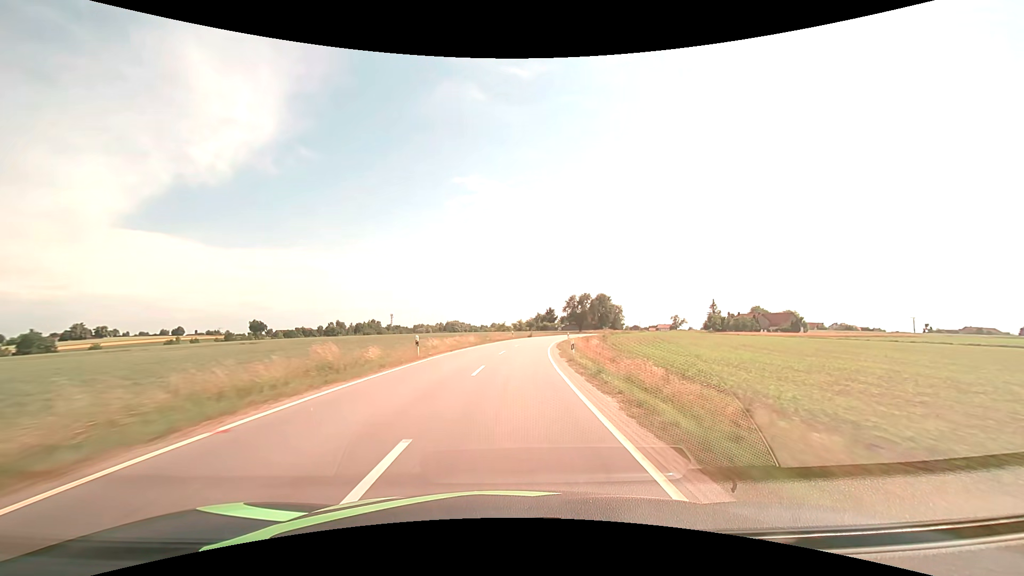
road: tertiary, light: Day
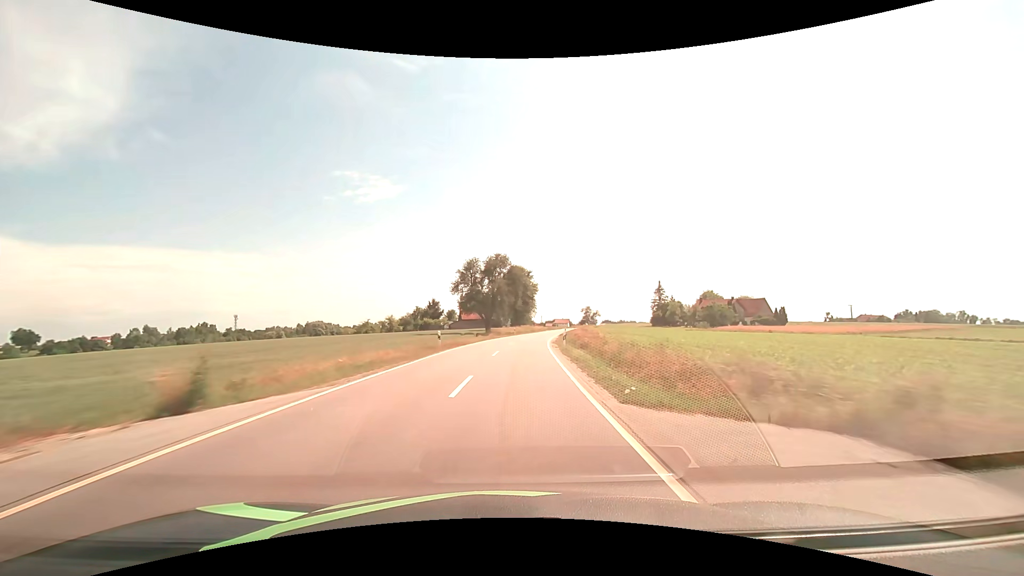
(+8.1, +76.9) m; +13°
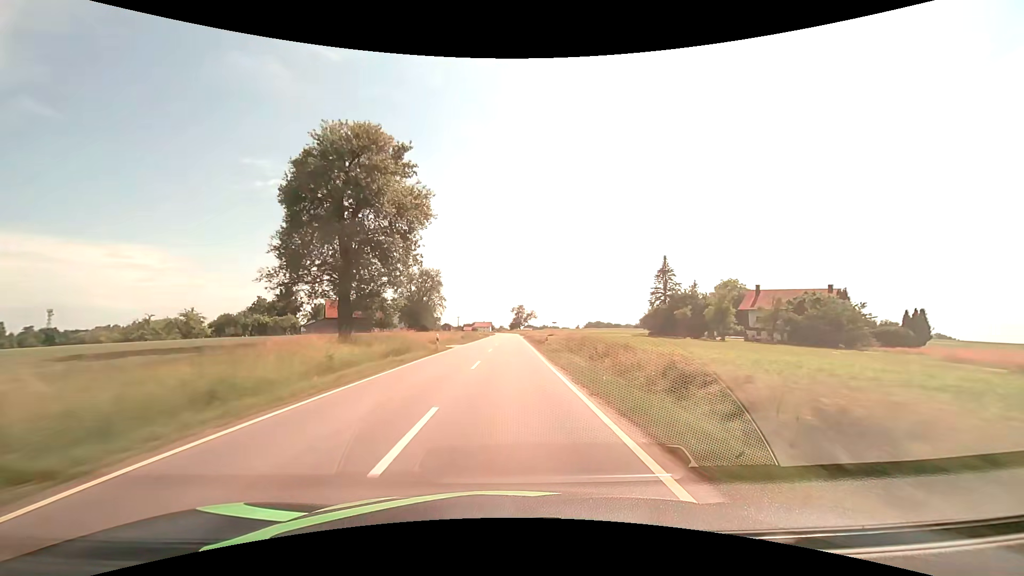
(+6.8, +77.1) m; +9°
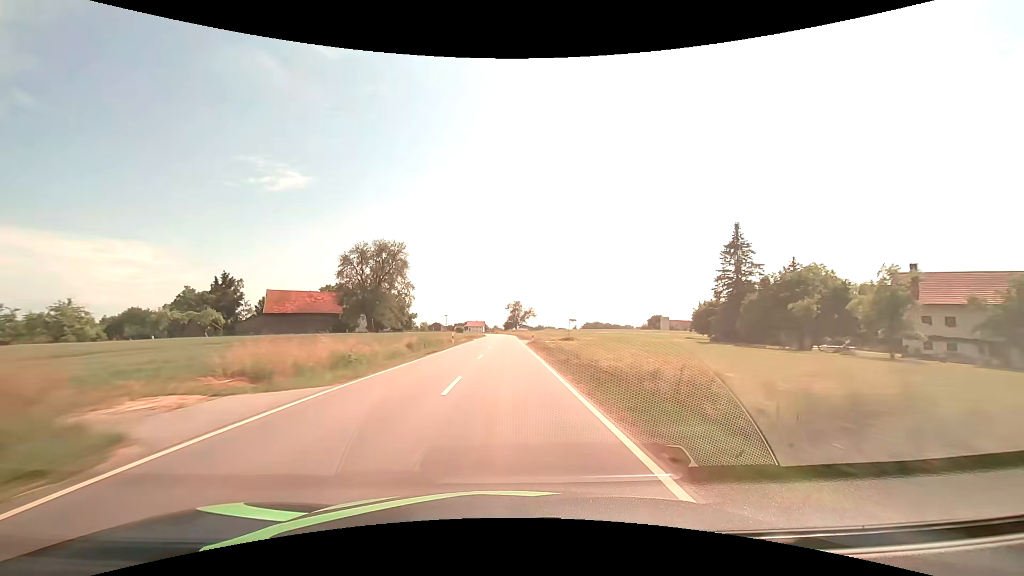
(+0.2, +31.0) m; +1°
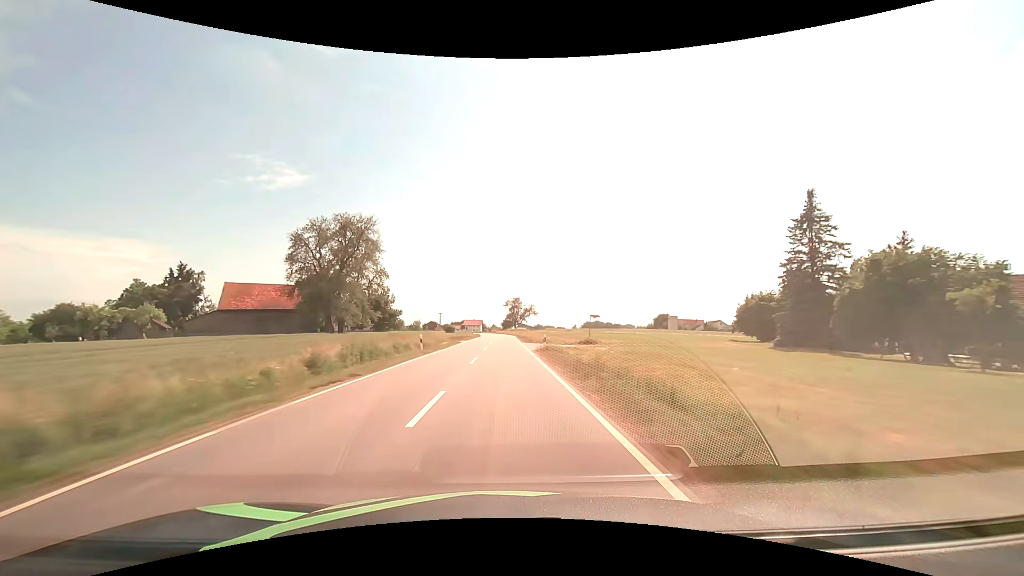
(0.0, +15.5) m; 0°
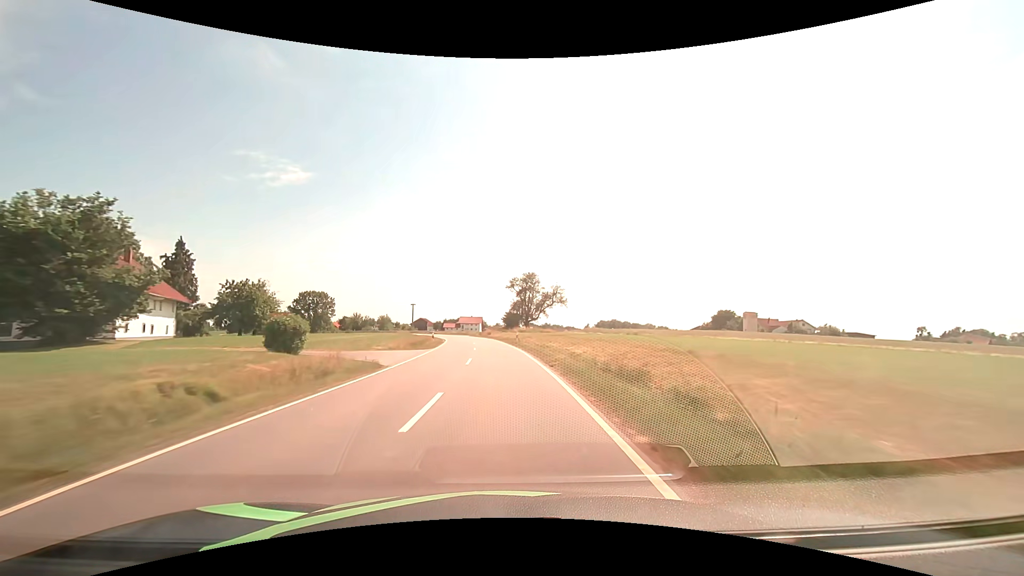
(-0.2, +73.0) m; -1°
